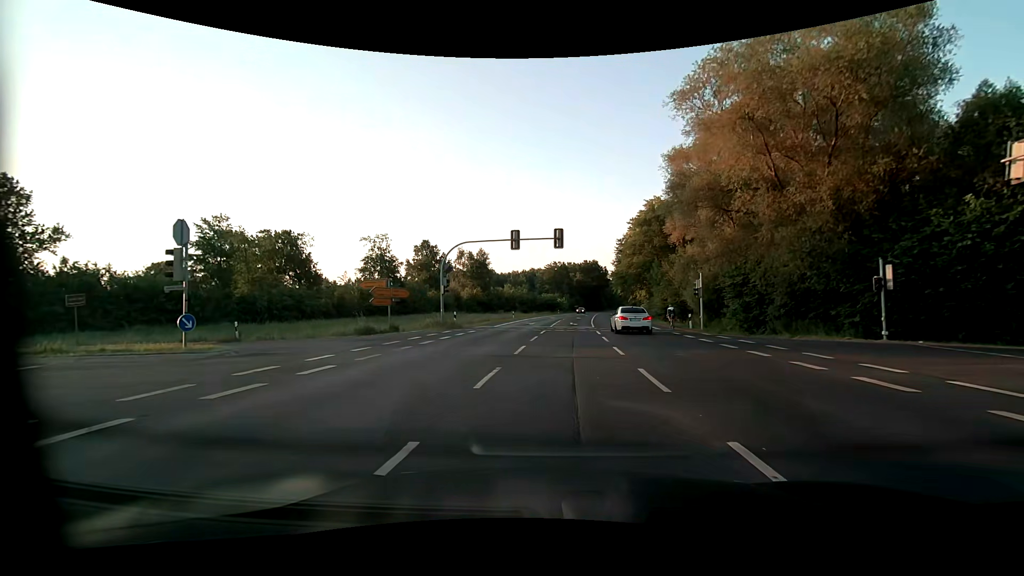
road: primary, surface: asphalt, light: Day
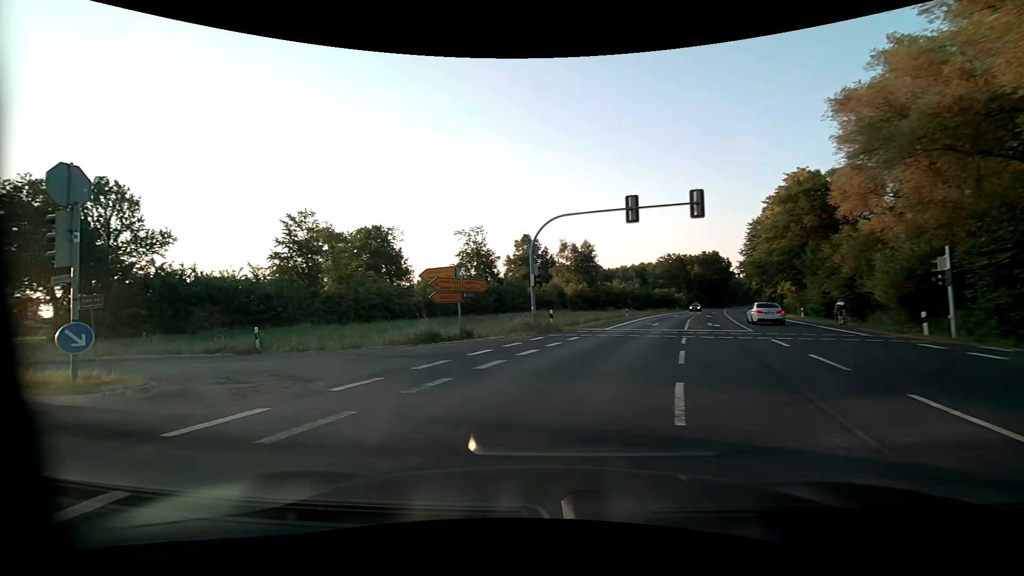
(-0.6, +9.0) m; -11°
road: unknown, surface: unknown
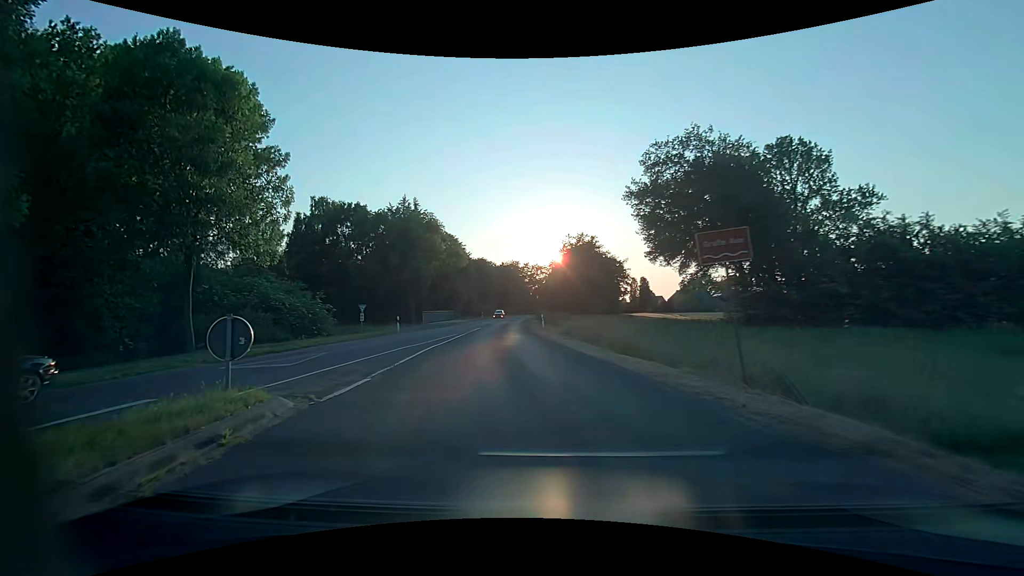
(-11.8, +16.0) m; -71°
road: secondary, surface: asphalt
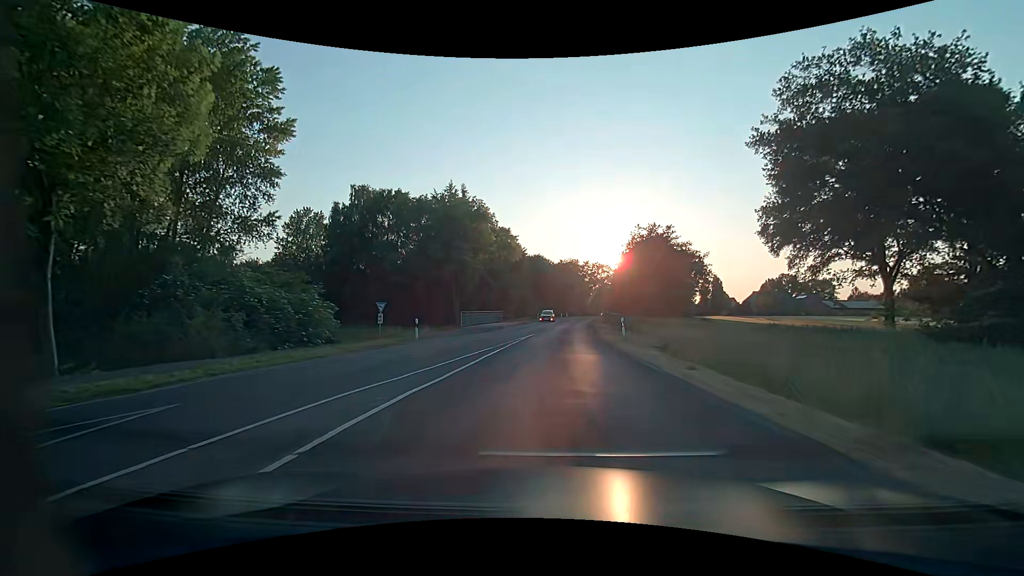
(-0.9, +11.0) m; -7°
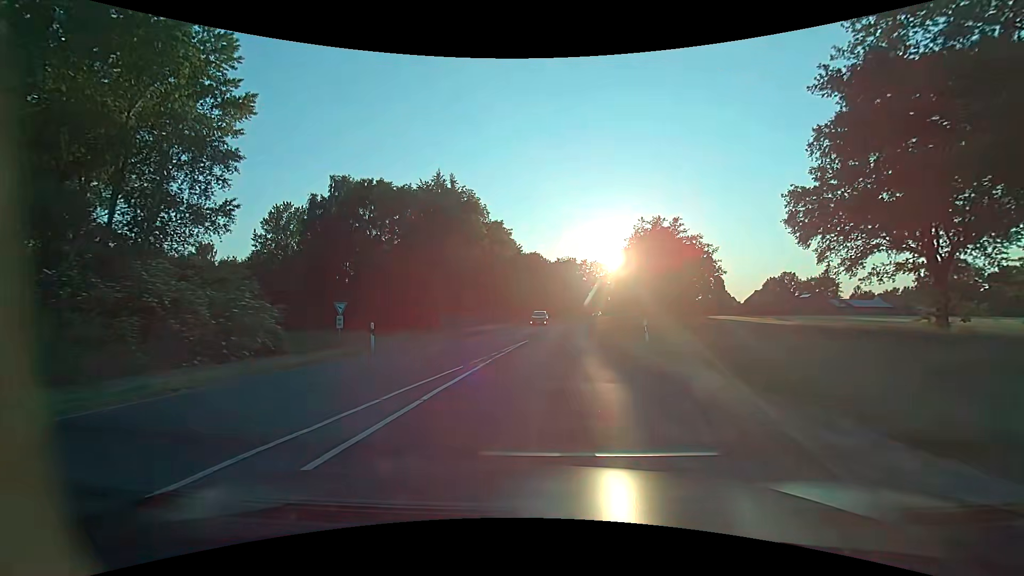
(+0.1, +6.3) m; +1°
